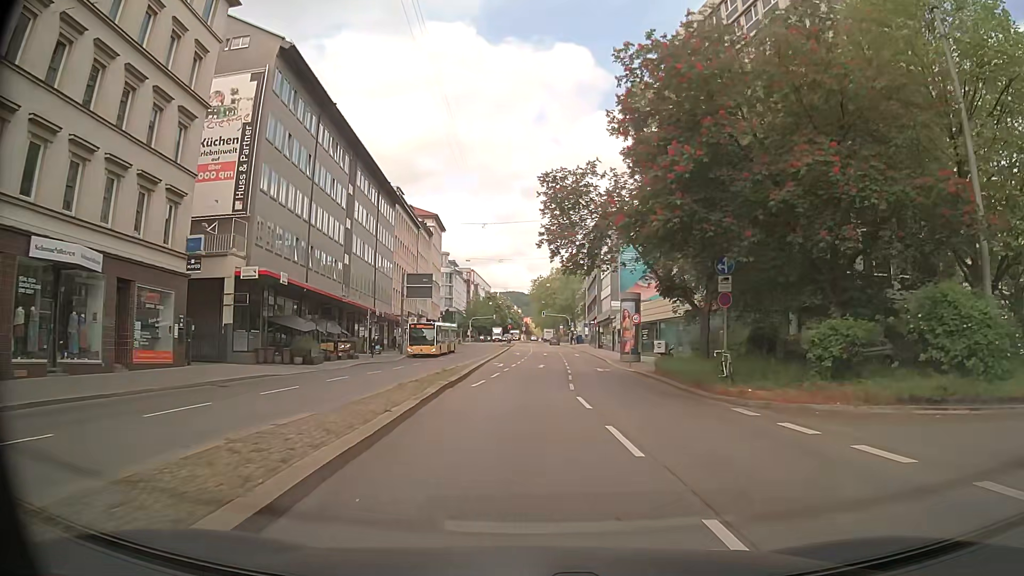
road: secondary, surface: asphalt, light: Day
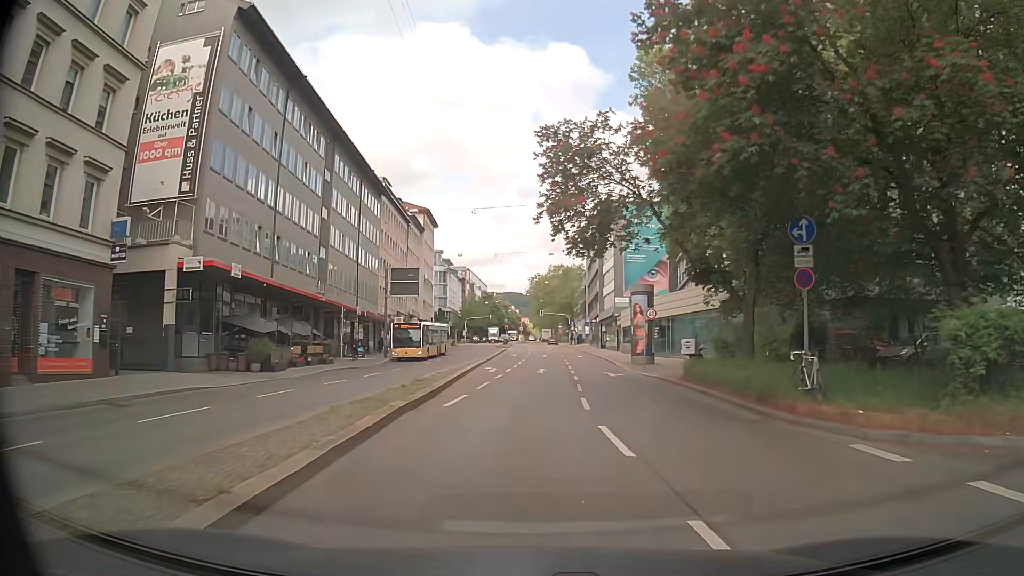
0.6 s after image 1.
(0.0, +6.0) m; 0°
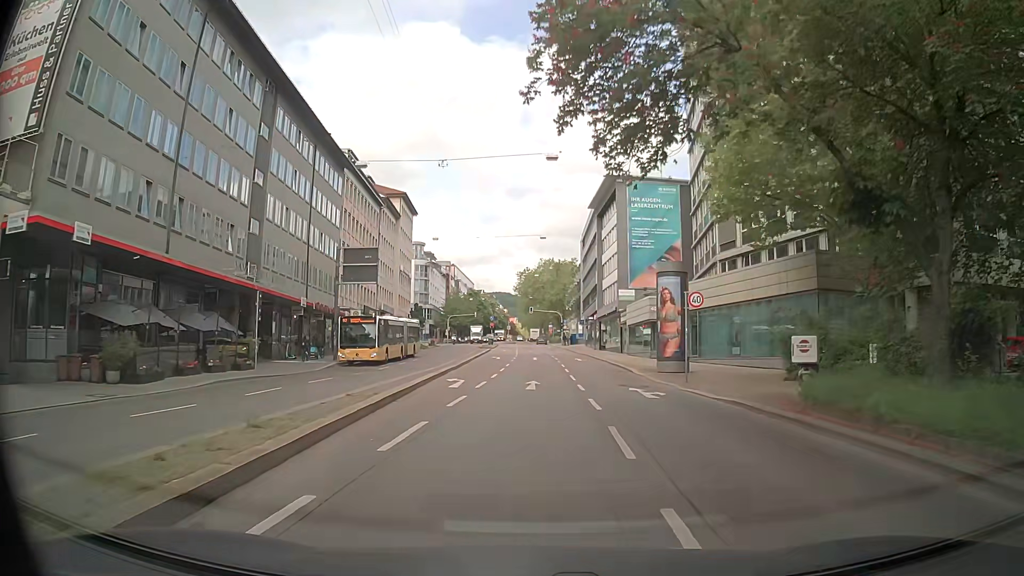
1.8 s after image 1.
(0.0, +11.7) m; +1°
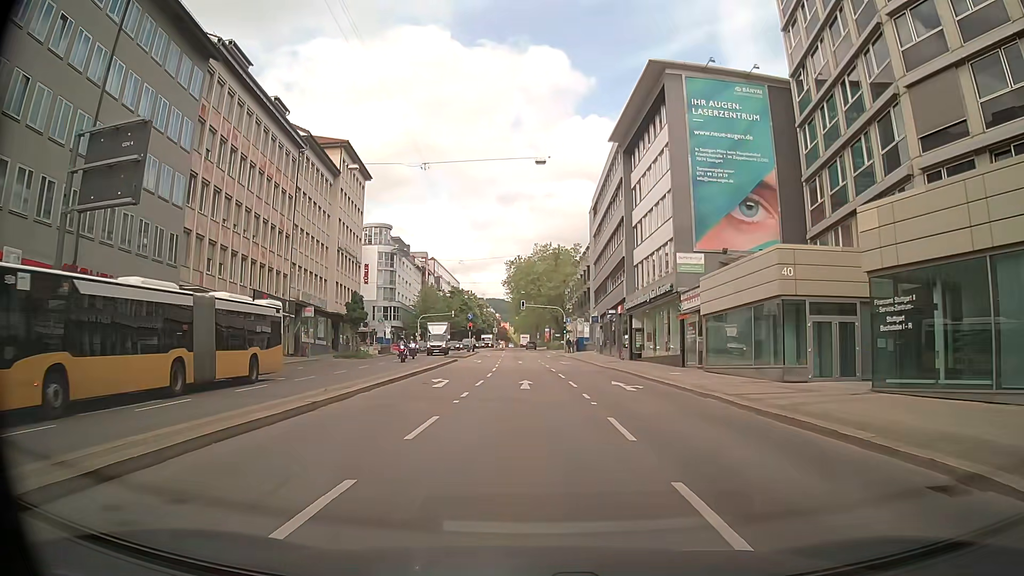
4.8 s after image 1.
(+0.4, +28.3) m; 0°
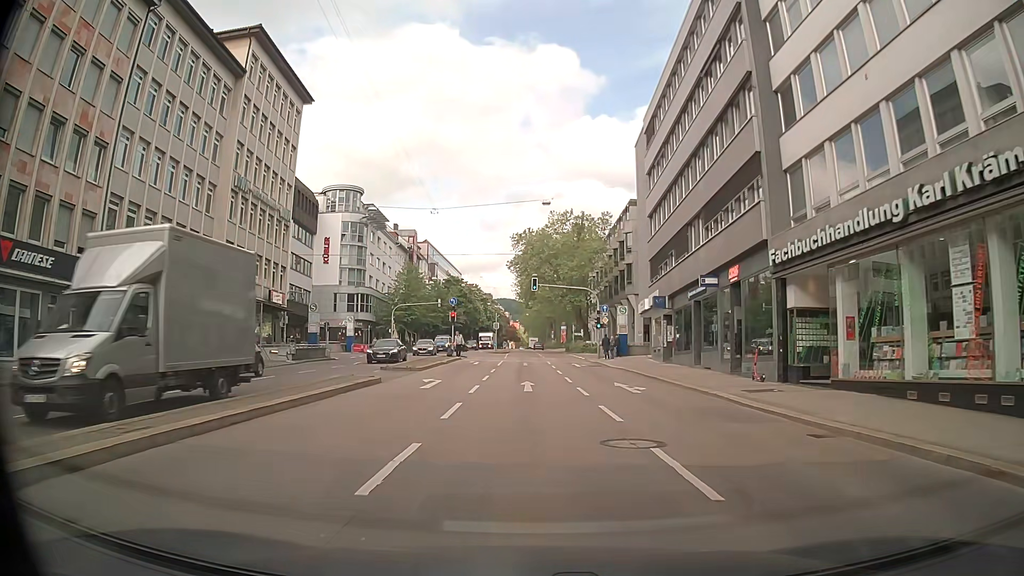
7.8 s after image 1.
(-0.1, +28.0) m; 0°
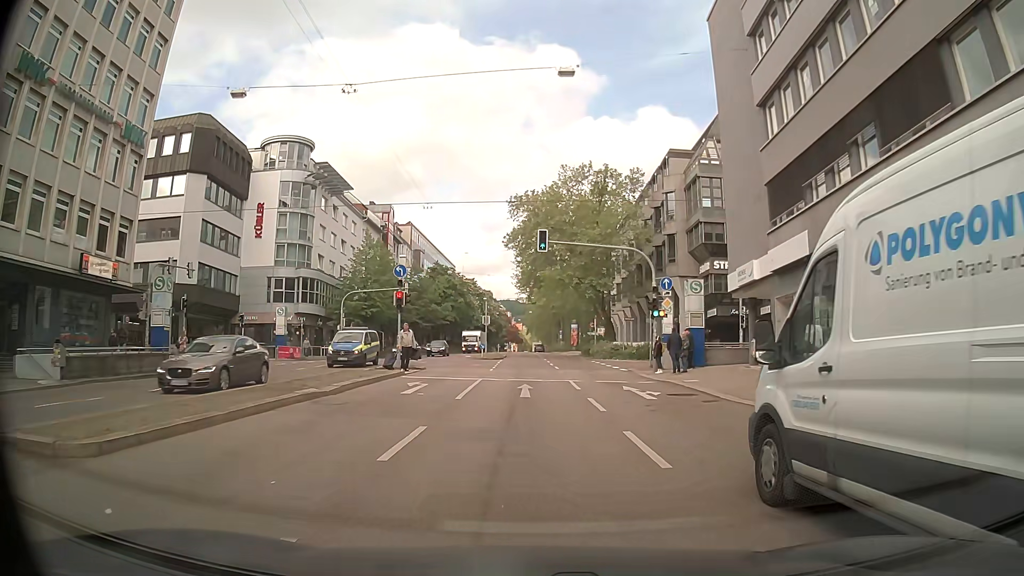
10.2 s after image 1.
(-0.1, +22.6) m; 0°
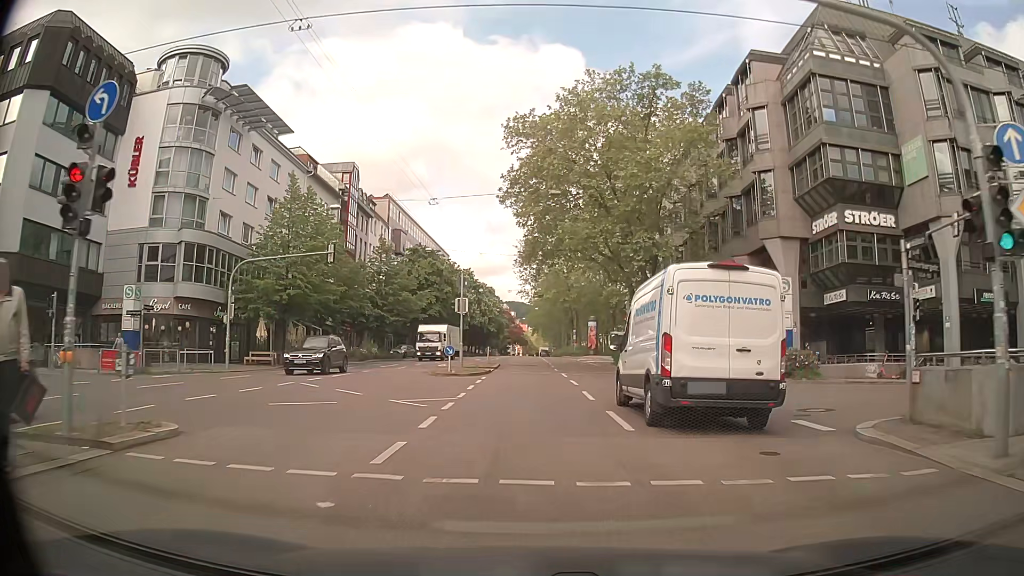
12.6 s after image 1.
(-0.1, +22.8) m; 0°
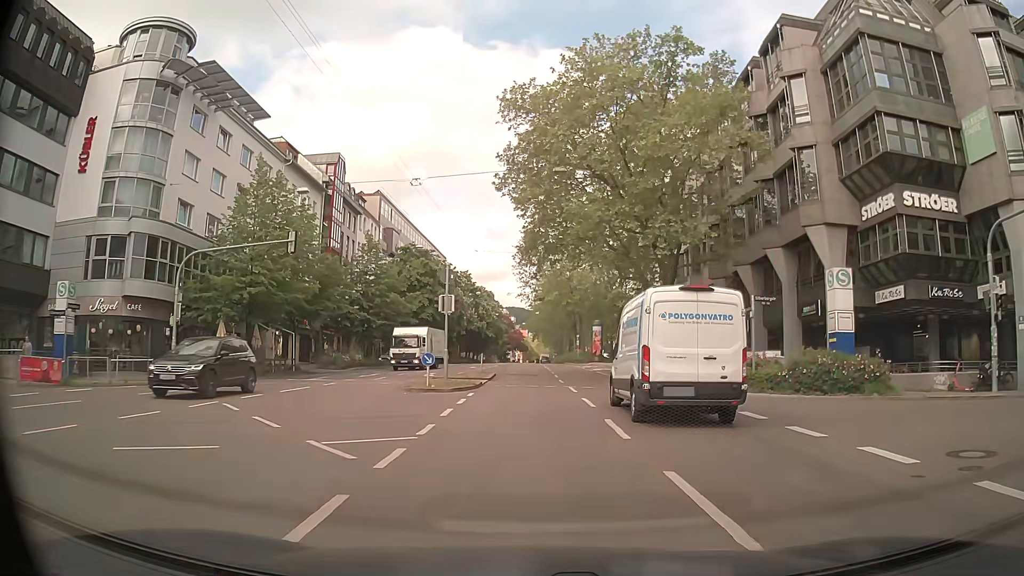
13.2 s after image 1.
(0.0, +5.8) m; -1°
(0, +10) (0, +20) (0, +30) (-1, +40) (-1, +50) (-1, +60) (-1, +70) (-1, +80) (-1, +90) (-1, +100) m
